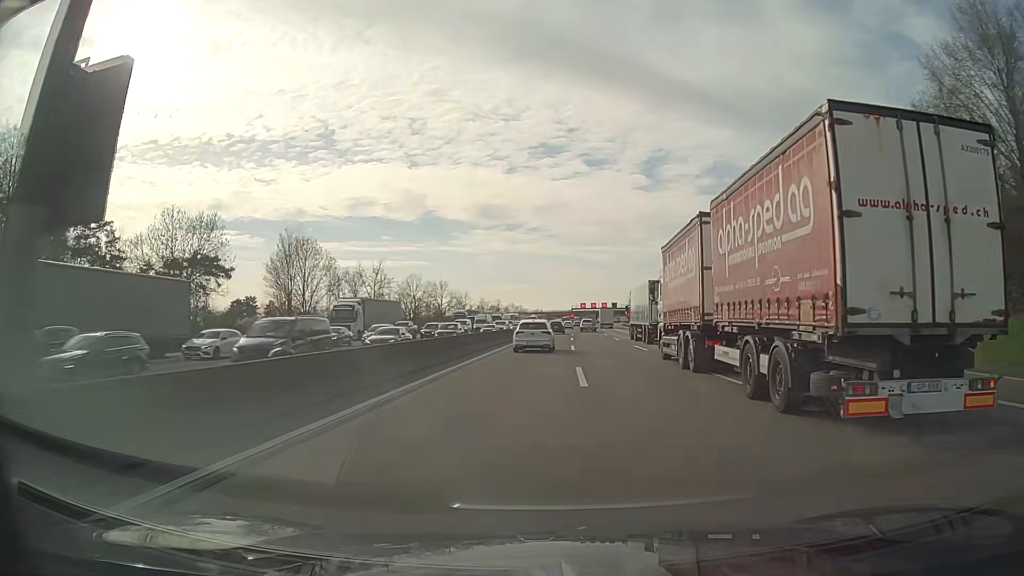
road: motorway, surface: asphalt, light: Day
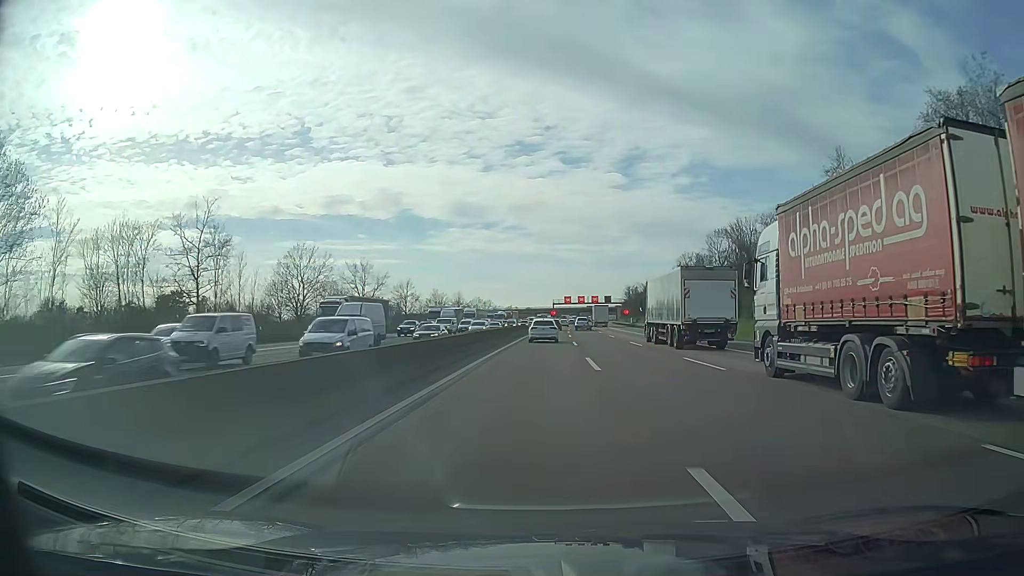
(+0.8, +50.4) m; +2°
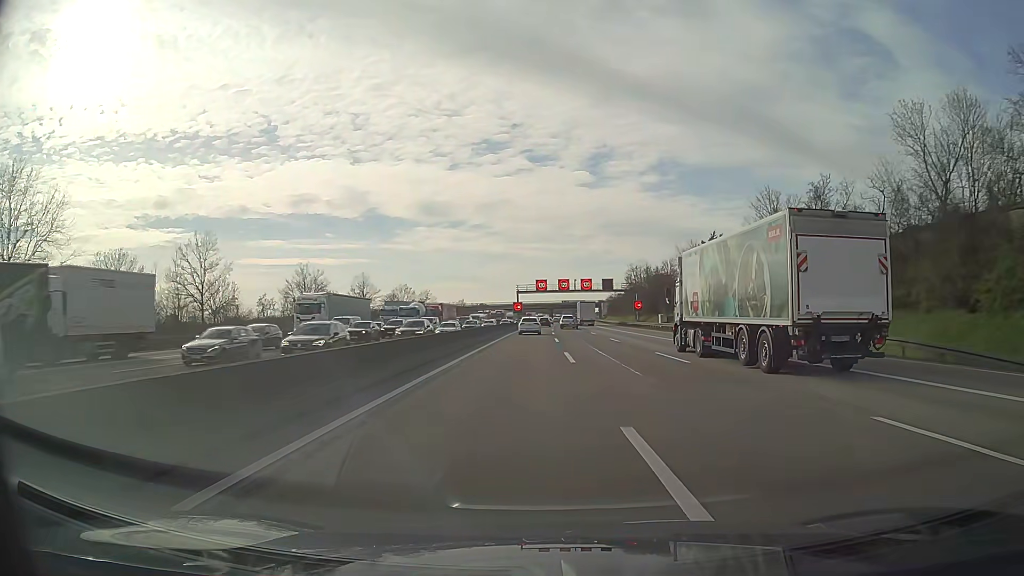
(+1.7, +70.1) m; +3°
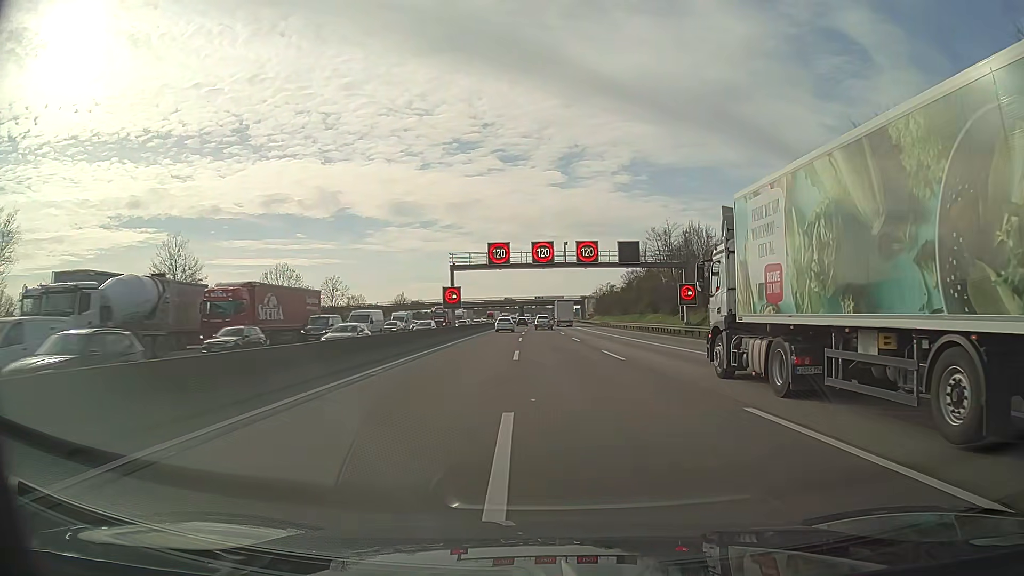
(+1.1, +52.8) m; +2°
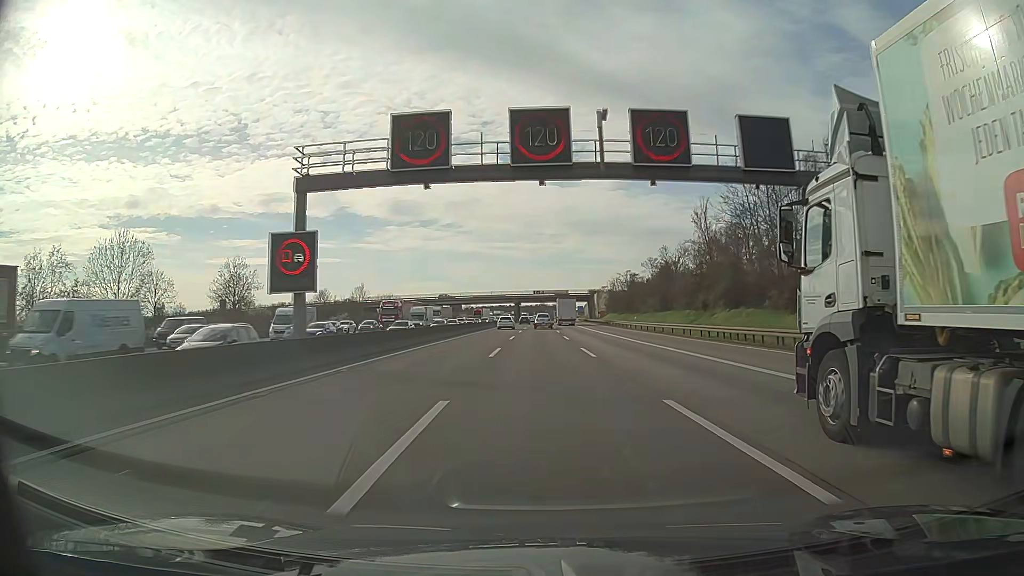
(+0.1, +35.0) m; -1°
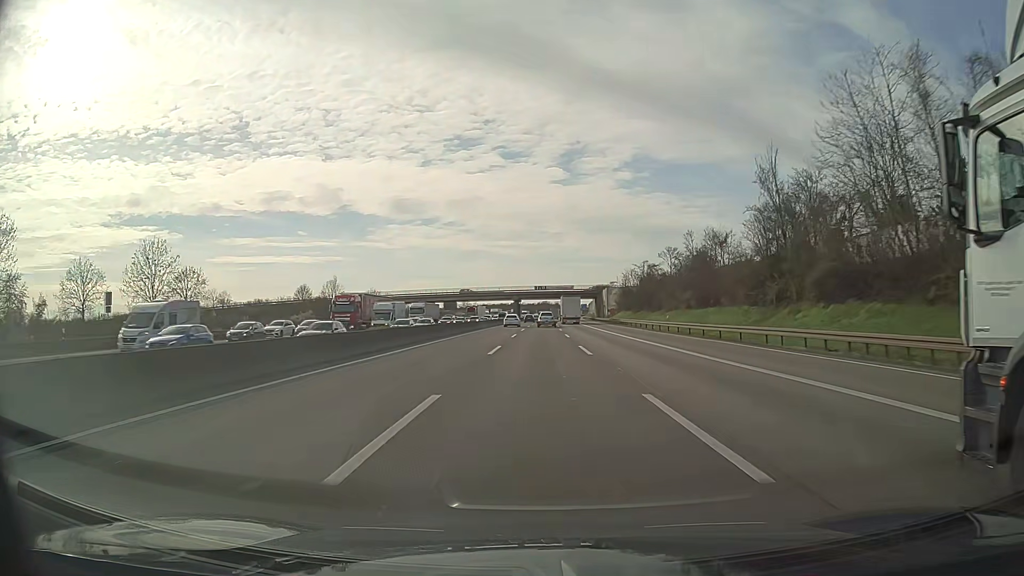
(+0.3, +17.3) m; 0°
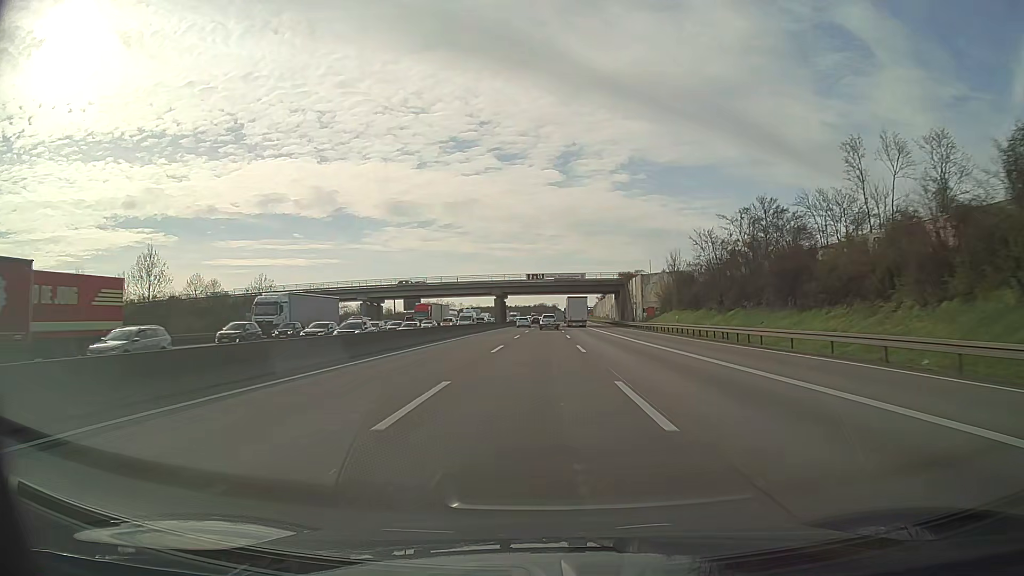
(+0.6, +51.4) m; +1°
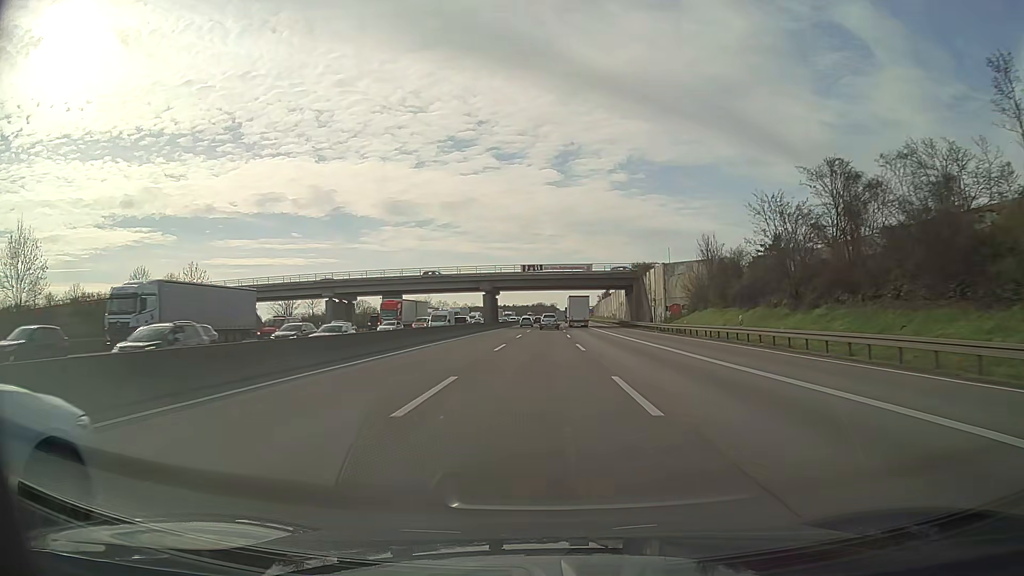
(0.0, +16.9) m; 0°
(0, +10) (0, +20) (0, +30) (0, +40) (0, +50) (0, +60) (0, +70) (0, +80) (+1, +90) (+1, +100) m
